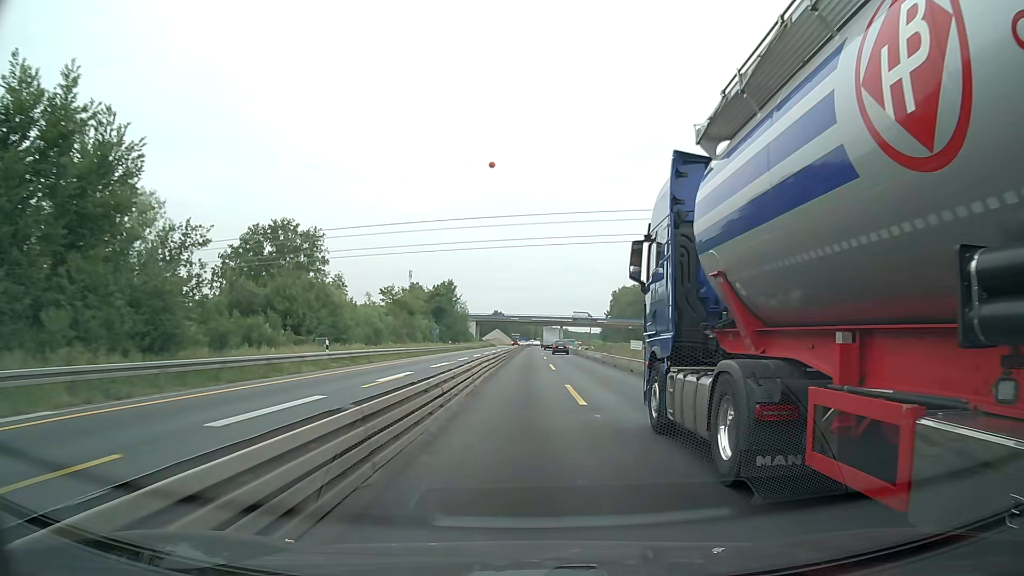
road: motorway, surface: asphalt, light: Day
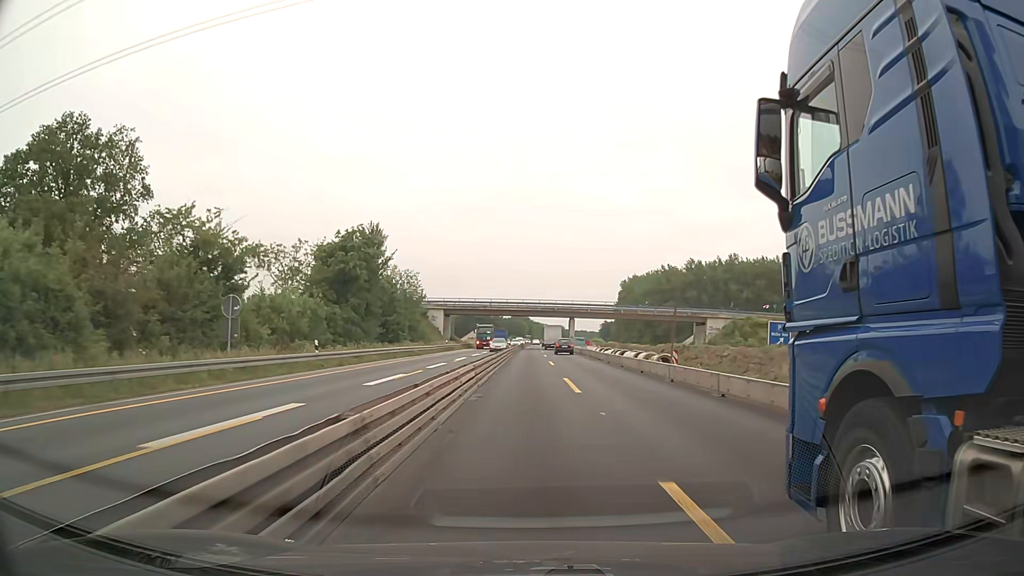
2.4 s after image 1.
(-0.3, +50.6) m; 0°
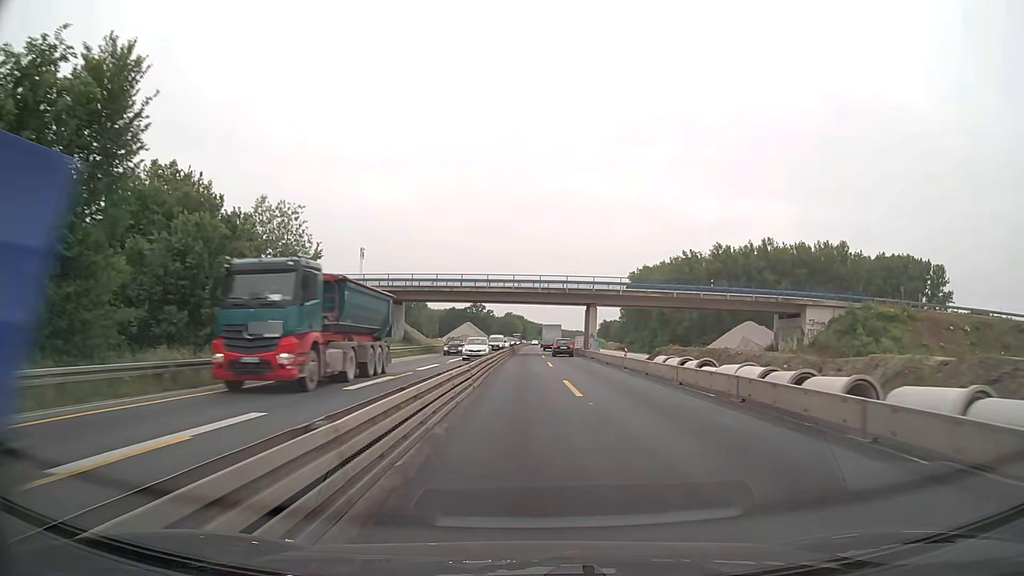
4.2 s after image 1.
(+0.1, +38.0) m; 0°
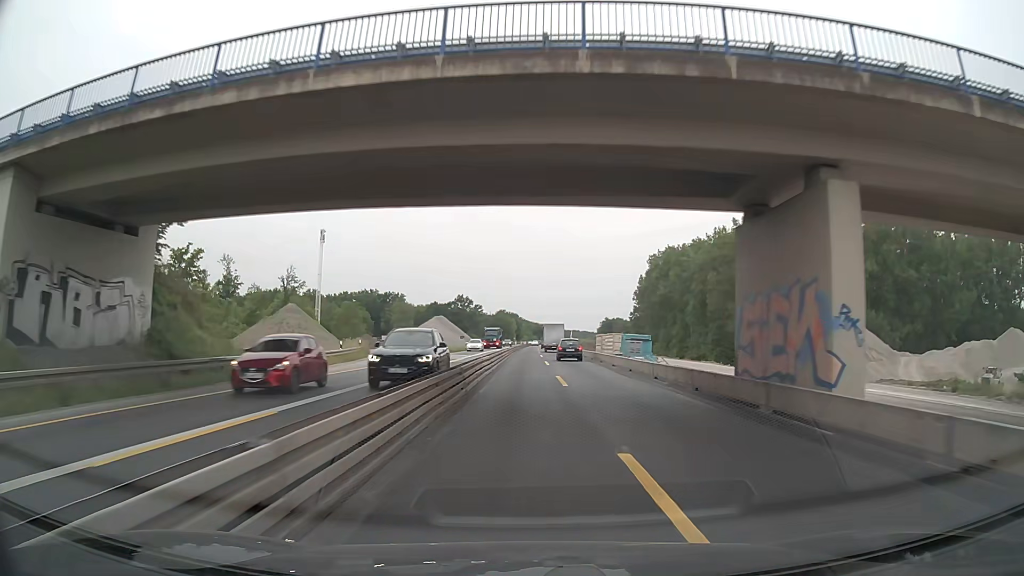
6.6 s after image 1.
(+0.2, +50.6) m; +1°
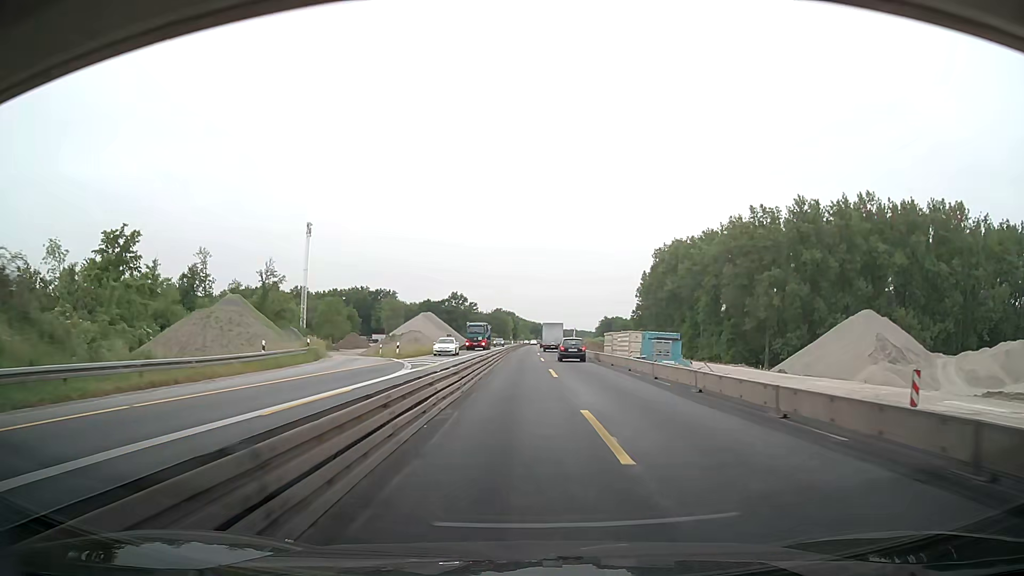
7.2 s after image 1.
(0.0, +12.7) m; 0°
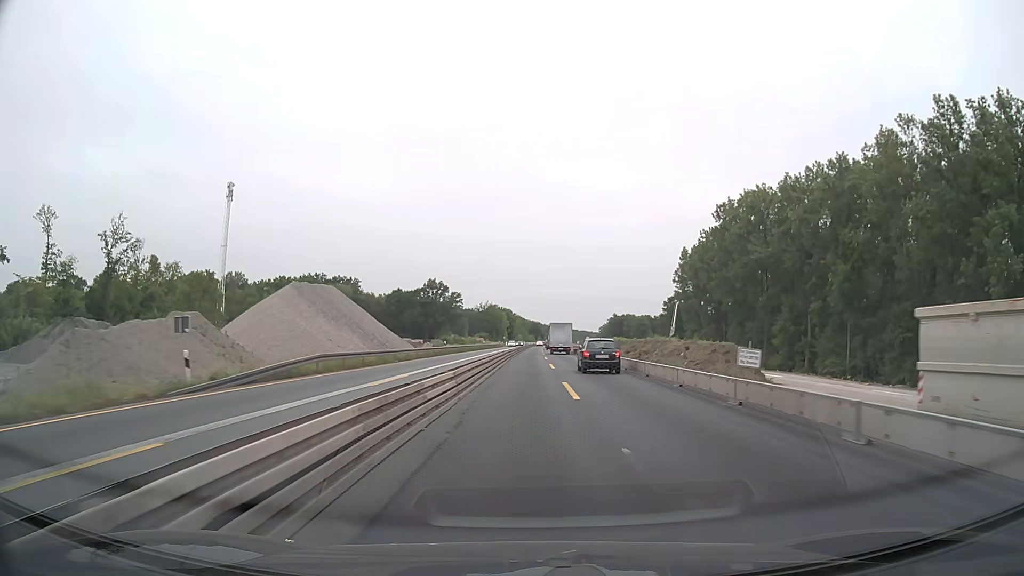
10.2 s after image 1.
(+0.3, +63.5) m; +1°
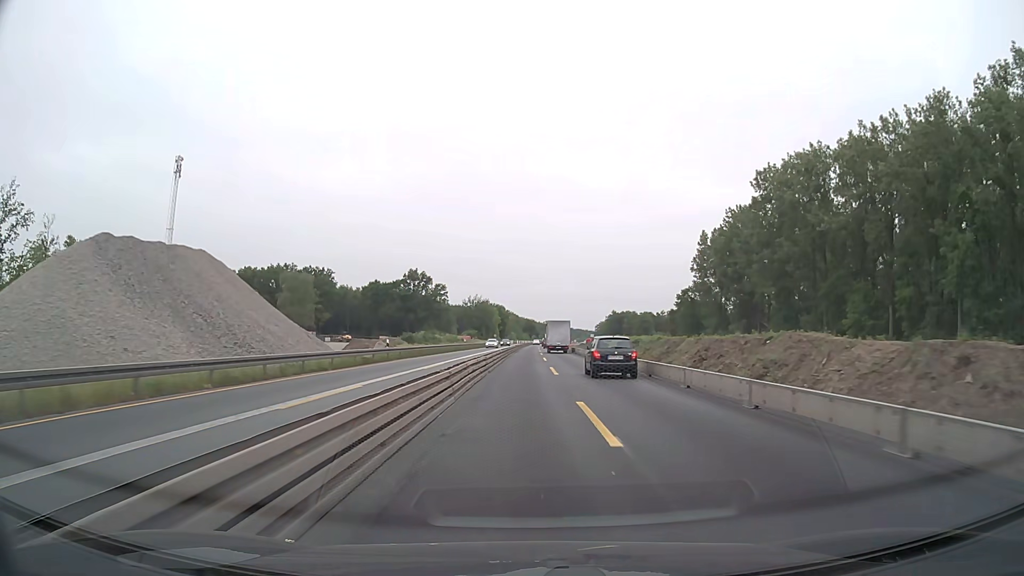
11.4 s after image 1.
(+0.1, +25.4) m; 0°
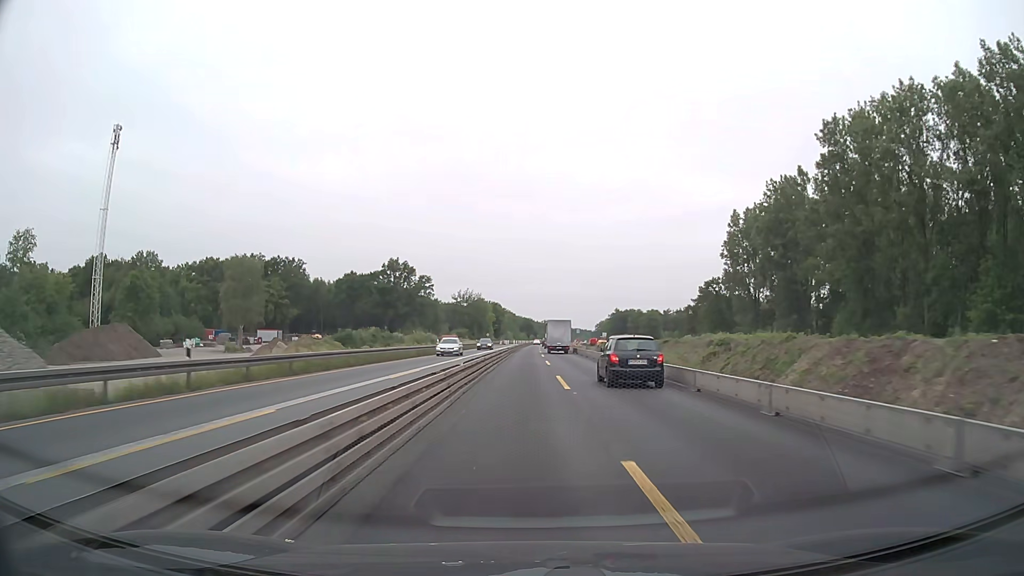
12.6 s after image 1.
(+0.1, +25.4) m; 0°
